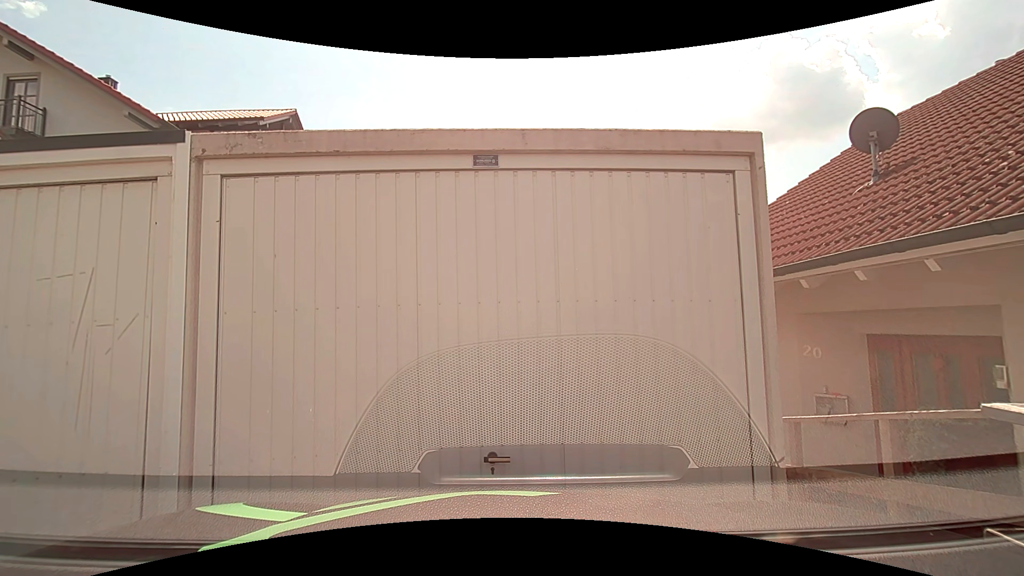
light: Day
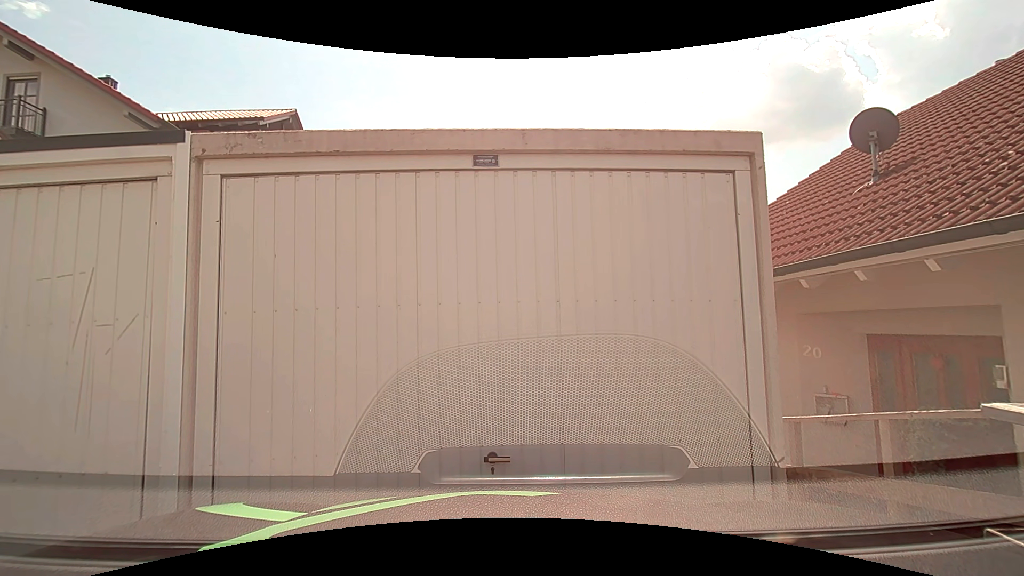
(0.0, 0.0) m; 0°
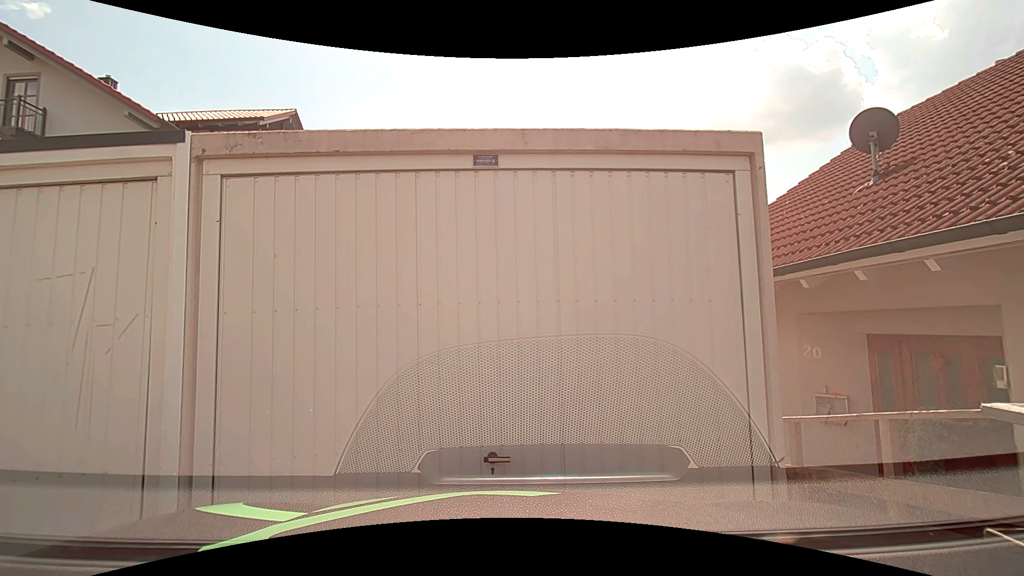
(0.0, 0.0) m; 0°
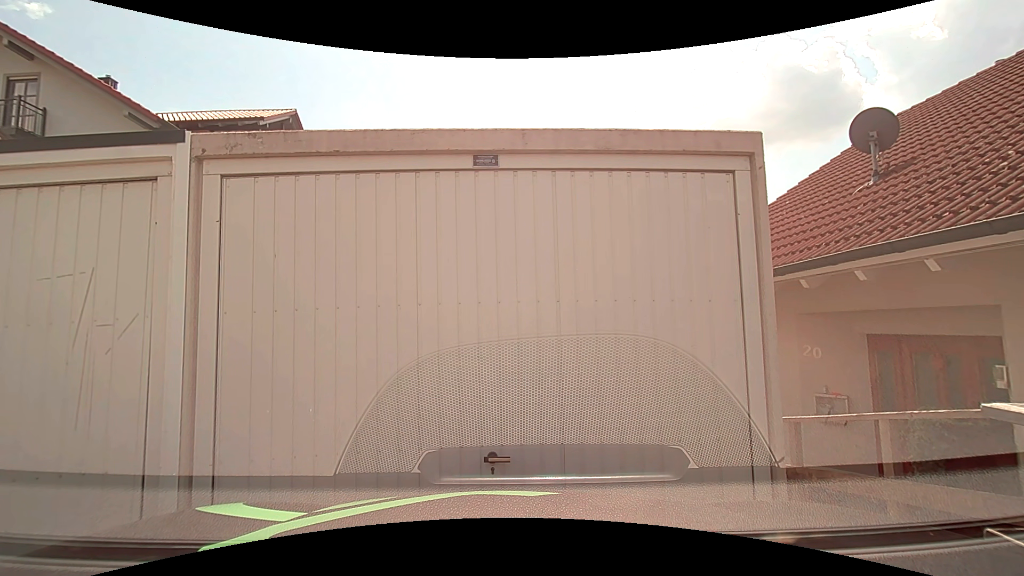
(0.0, 0.0) m; 0°
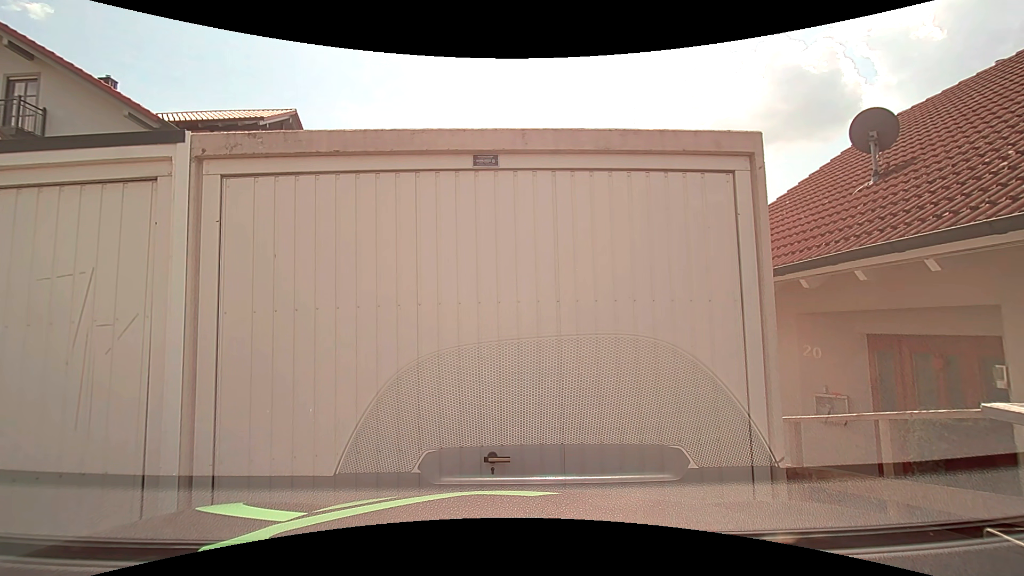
(0.0, 0.0) m; 0°
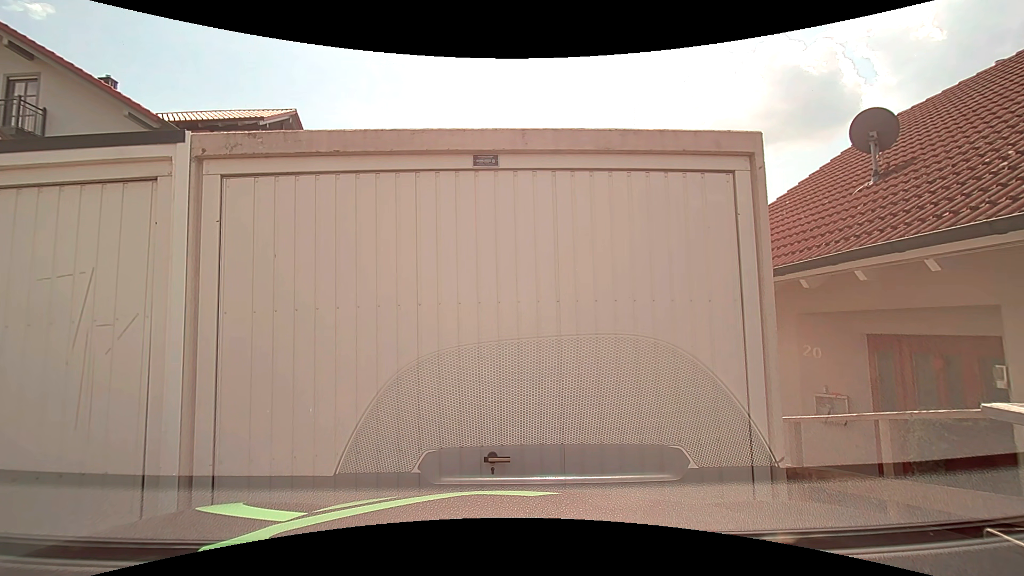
(0.0, 0.0) m; 0°
